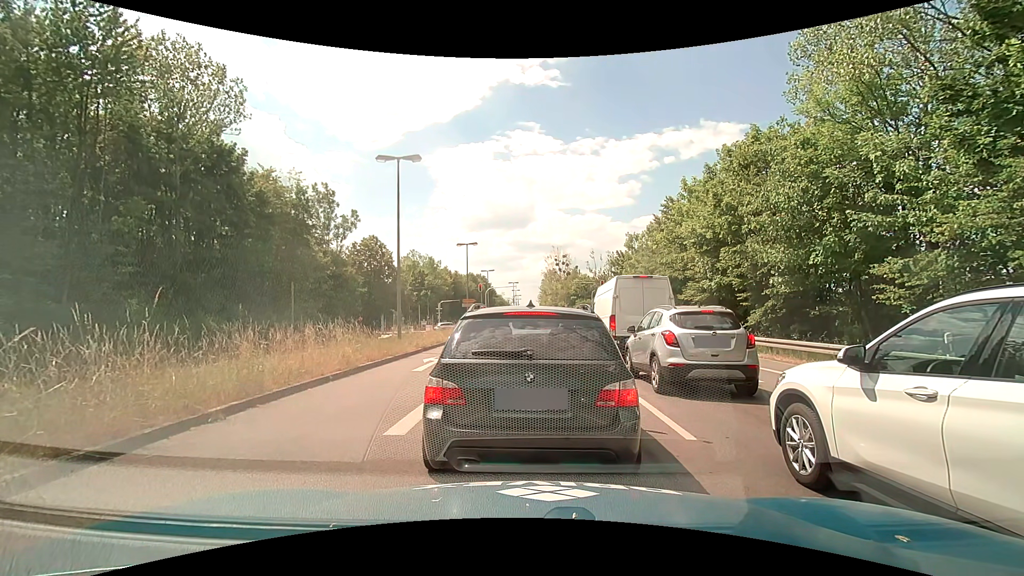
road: primary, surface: asphalt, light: Day
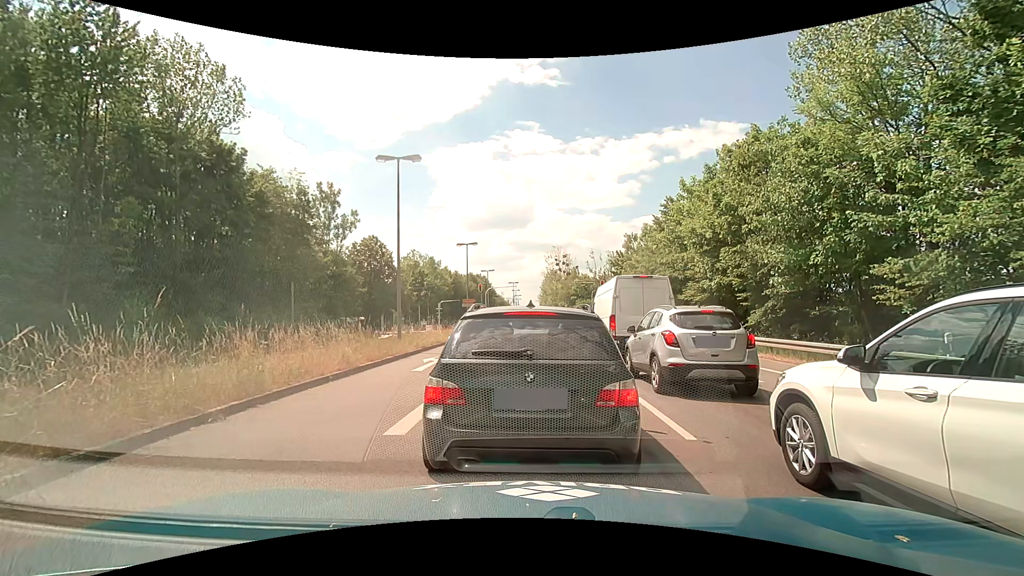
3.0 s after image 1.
(0.0, 0.0) m; 0°
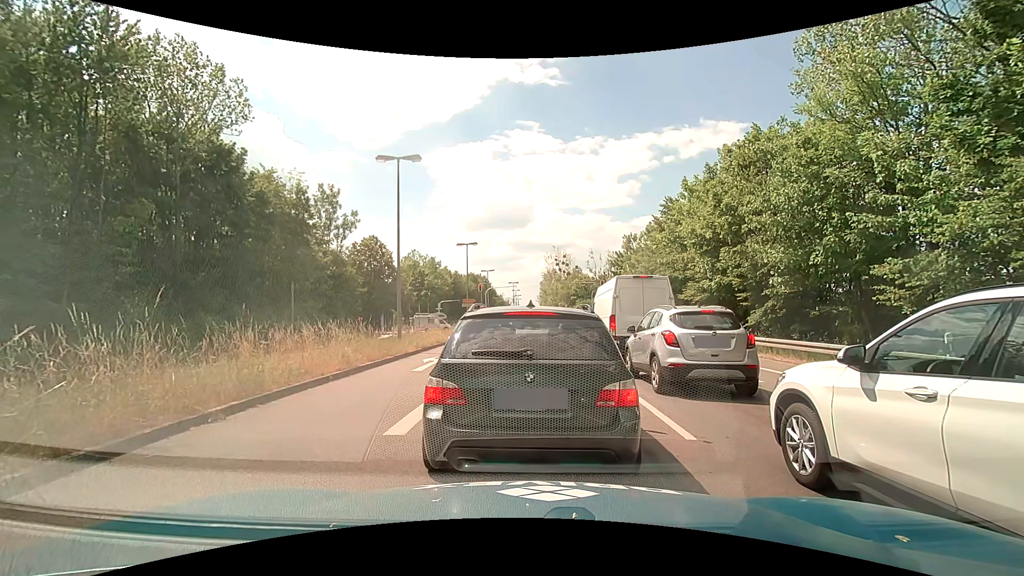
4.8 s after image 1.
(0.0, 0.0) m; 0°
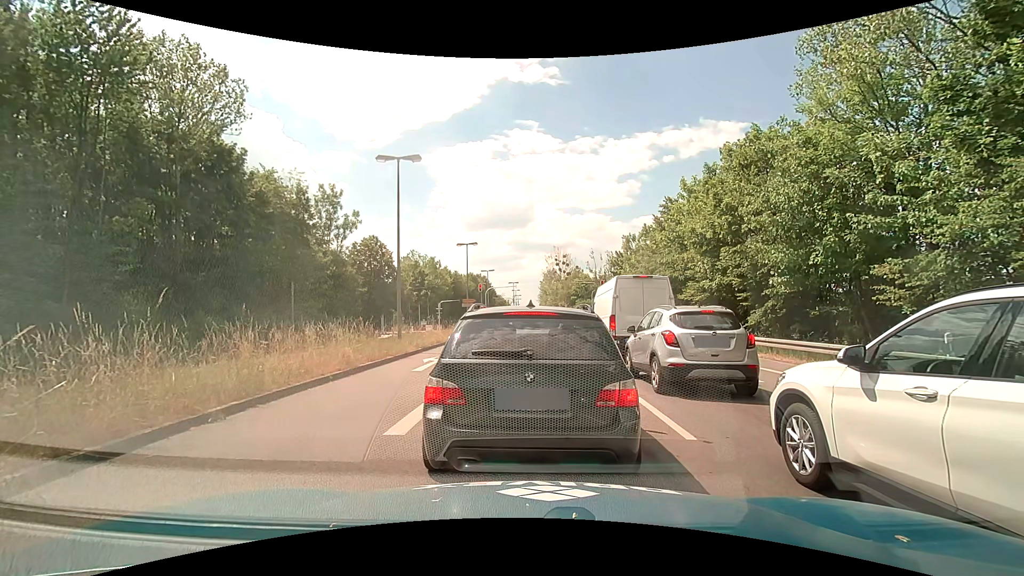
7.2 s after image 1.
(0.0, 0.0) m; 0°
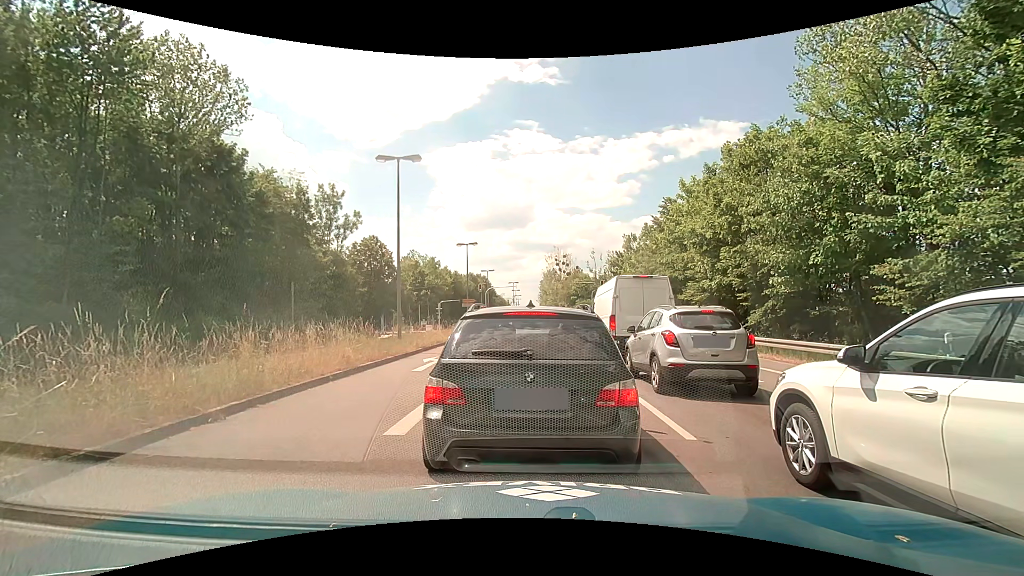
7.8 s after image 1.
(0.0, 0.0) m; 0°
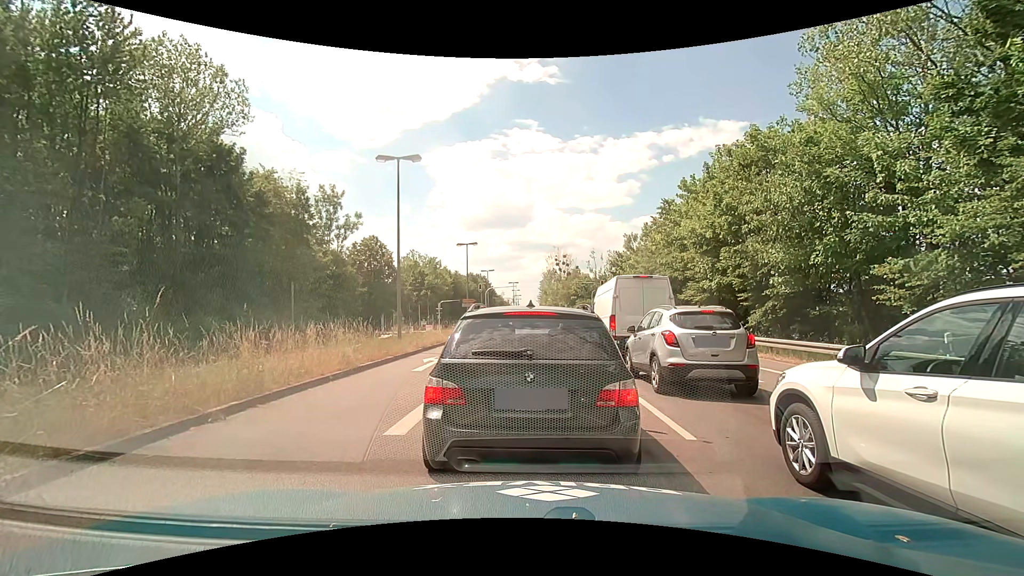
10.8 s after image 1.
(0.0, 0.0) m; 0°
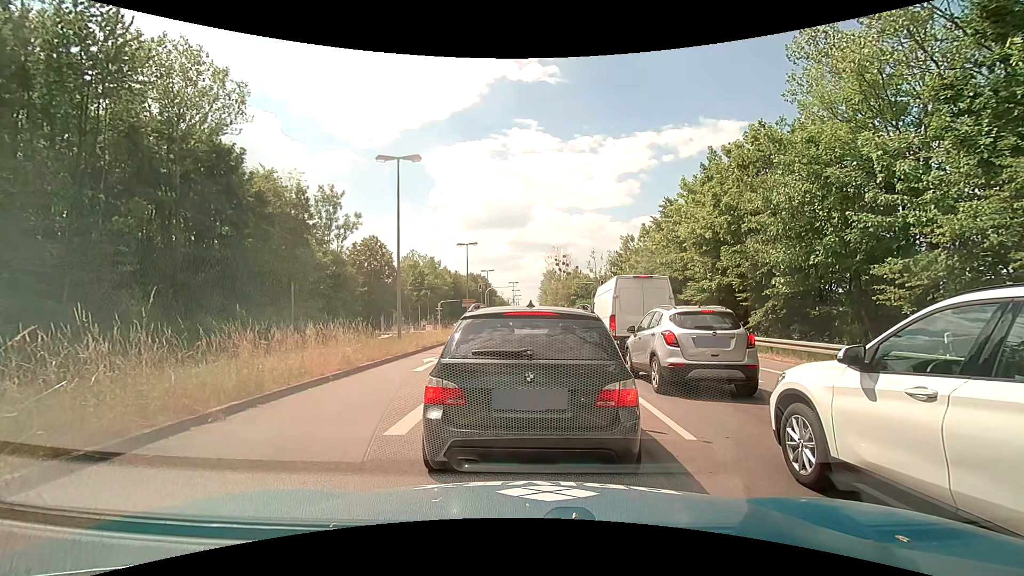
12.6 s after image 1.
(0.0, 0.0) m; 0°
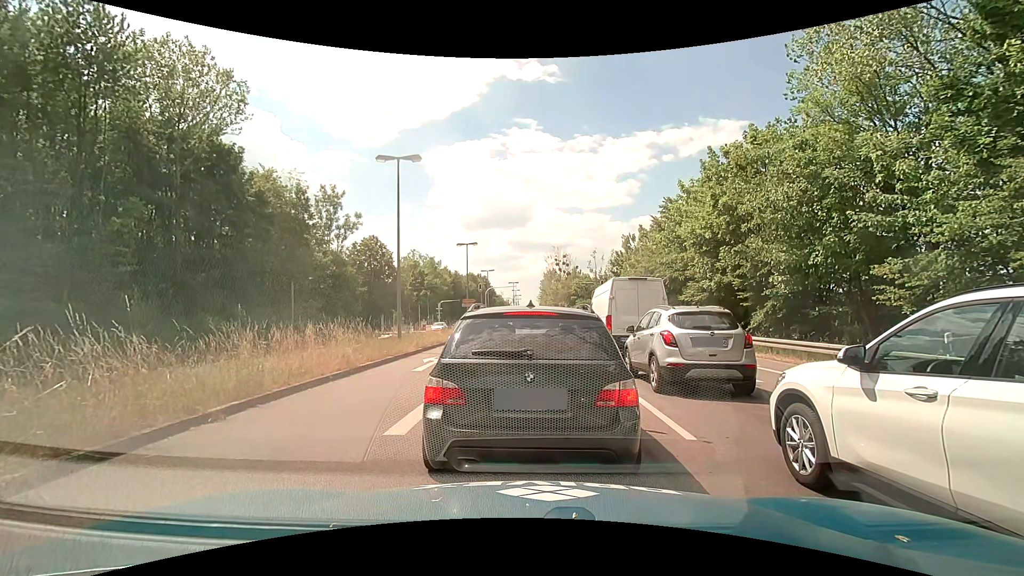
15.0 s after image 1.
(0.0, 0.0) m; 0°
(0, +10) (-1, +20) (-1, +30) (-2, +40) (-2, +50) (-3, +60) (-3, +70) (-4, +80) (-4, +90) (-5, +100) m
